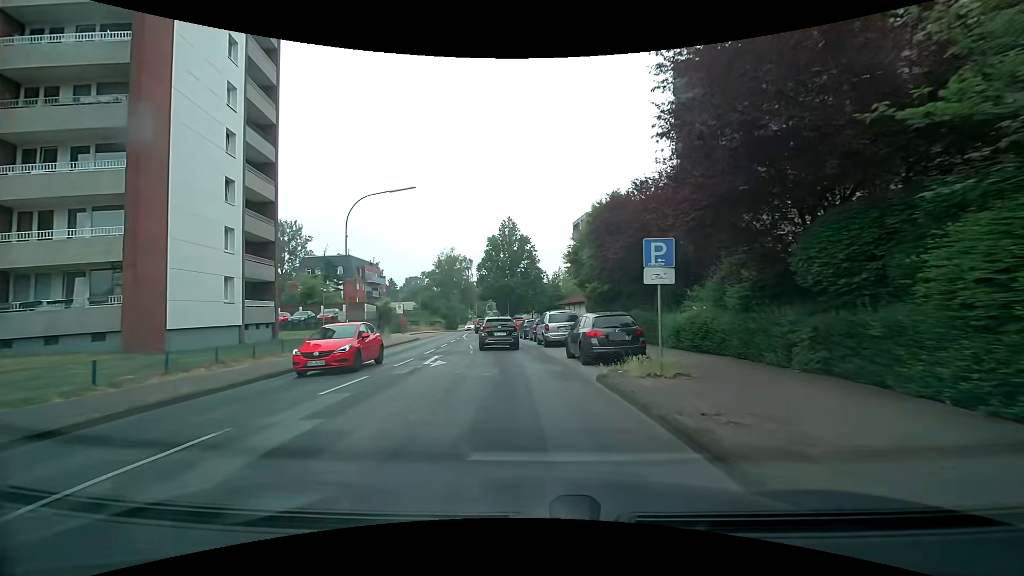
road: secondary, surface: asphalt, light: Day
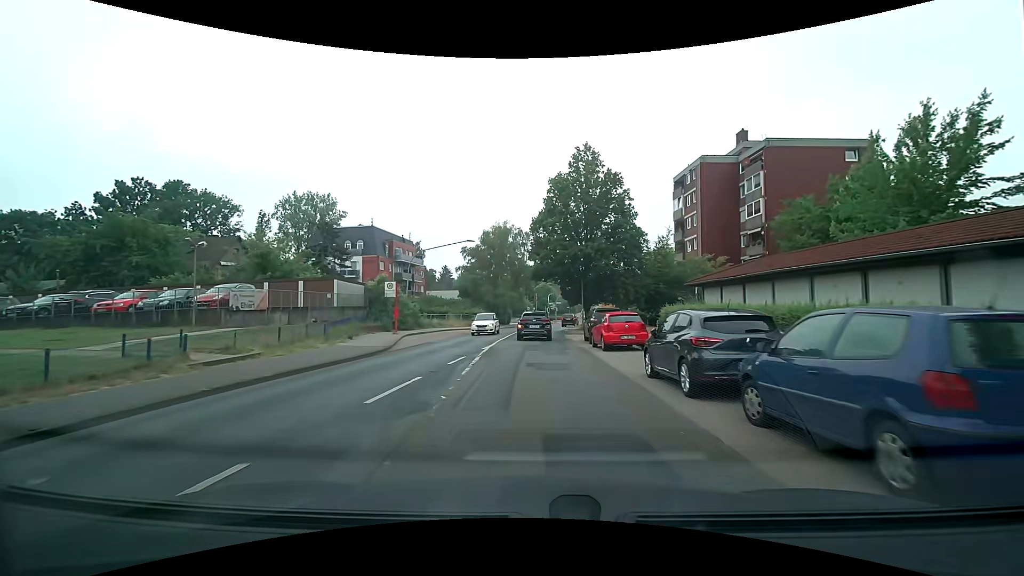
(-2.4, +26.6) m; -8°
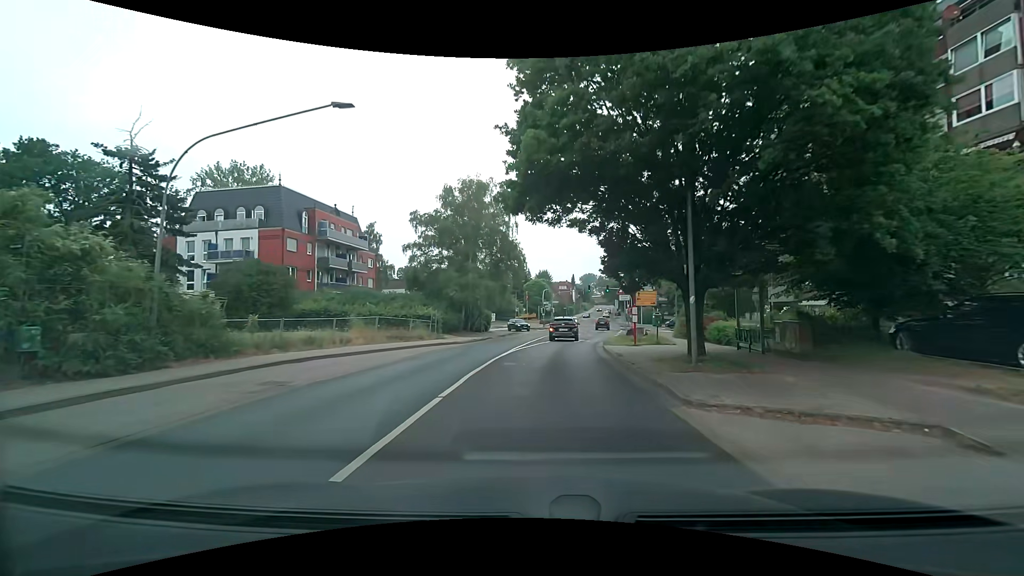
(0.0, +28.1) m; +1°
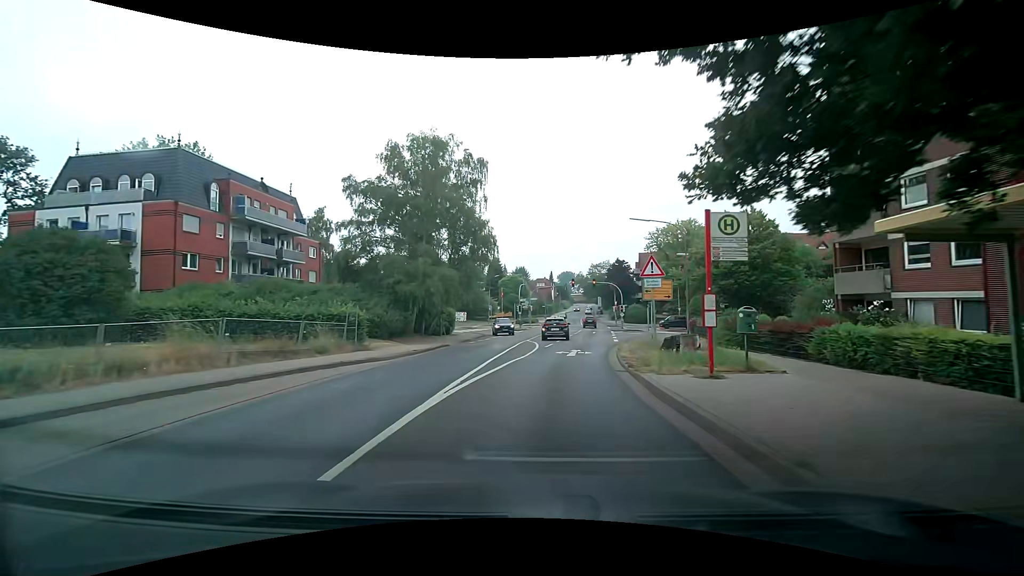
(+0.3, +11.7) m; +2°
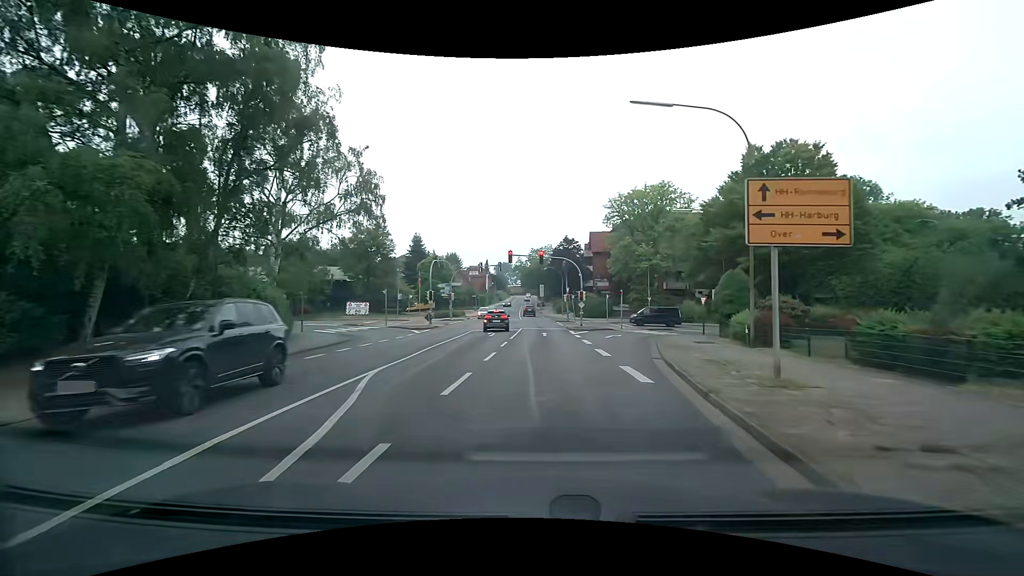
(+1.9, +23.0) m; +8°
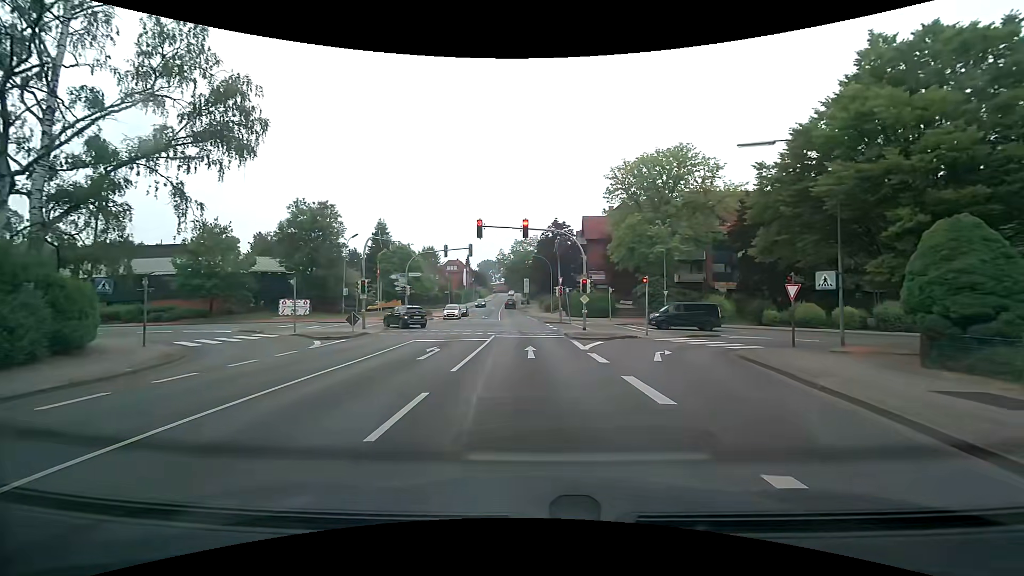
(+0.2, +14.6) m; +2°
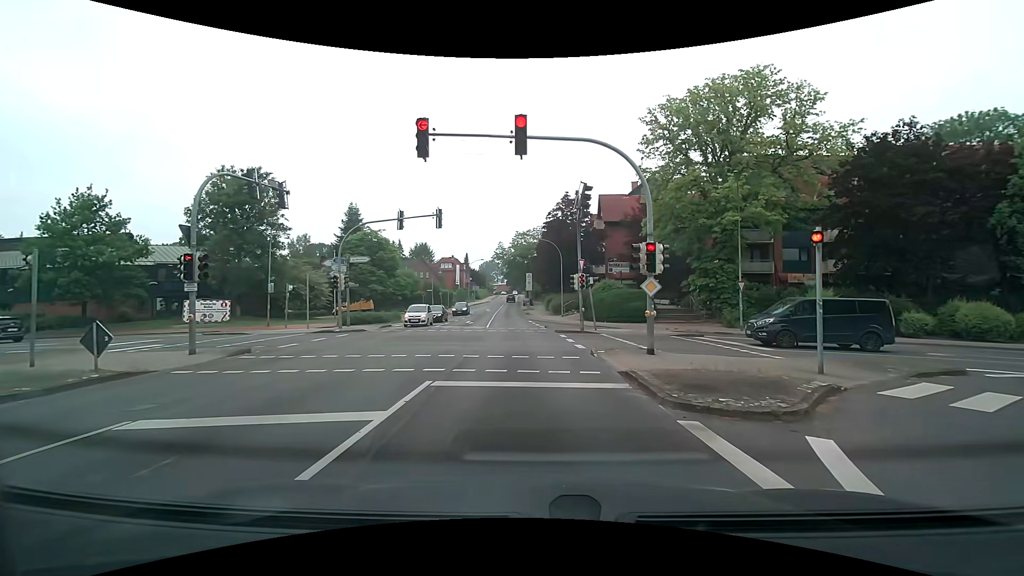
(0.0, +16.1) m; 0°
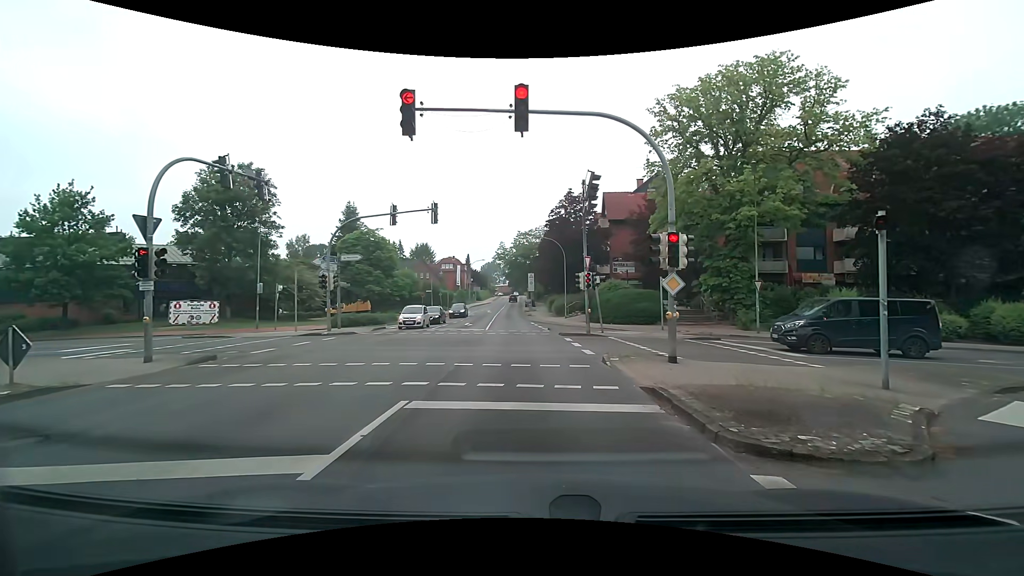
(0.0, +1.9) m; -1°
